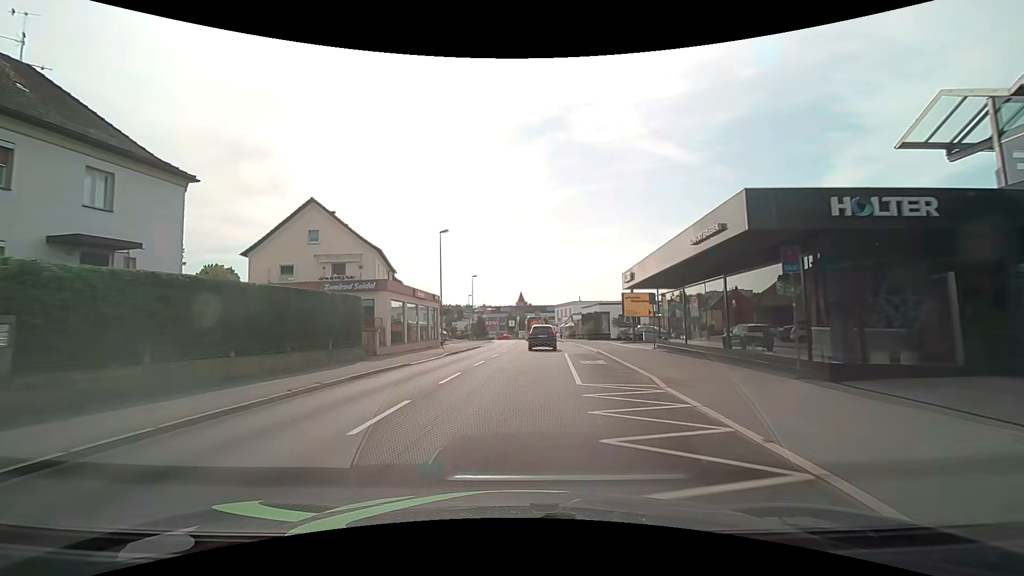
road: tertiary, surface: asphalt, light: Day
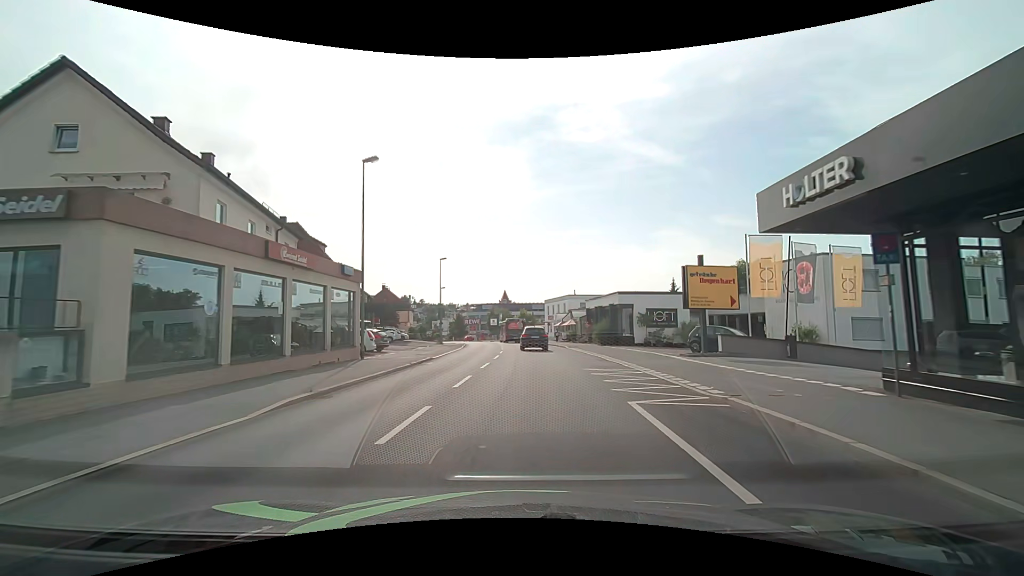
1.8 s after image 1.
(+0.1, +18.5) m; +1°
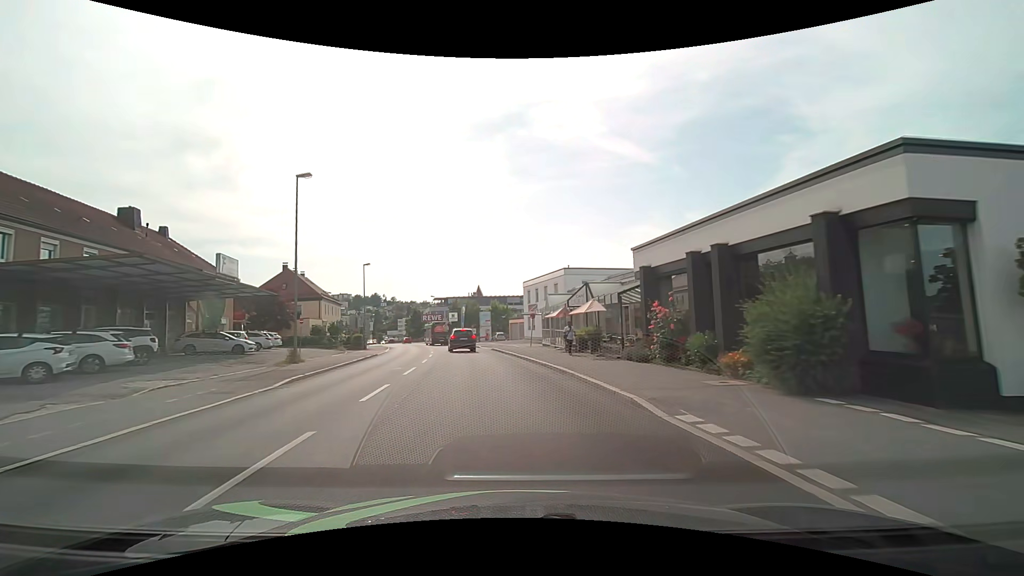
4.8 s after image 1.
(+1.4, +32.0) m; +4°
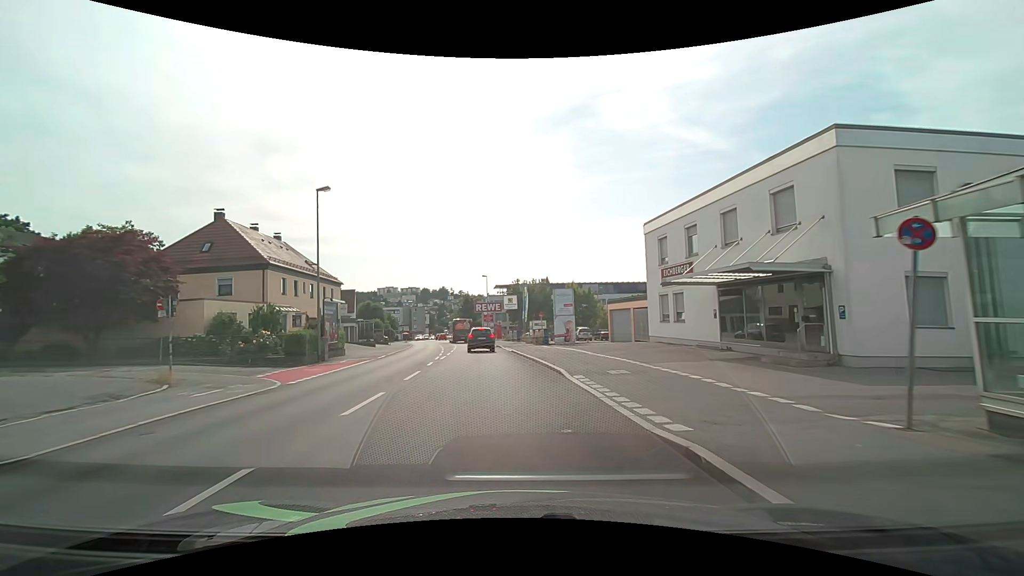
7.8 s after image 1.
(-2.9, +32.1) m; -8°
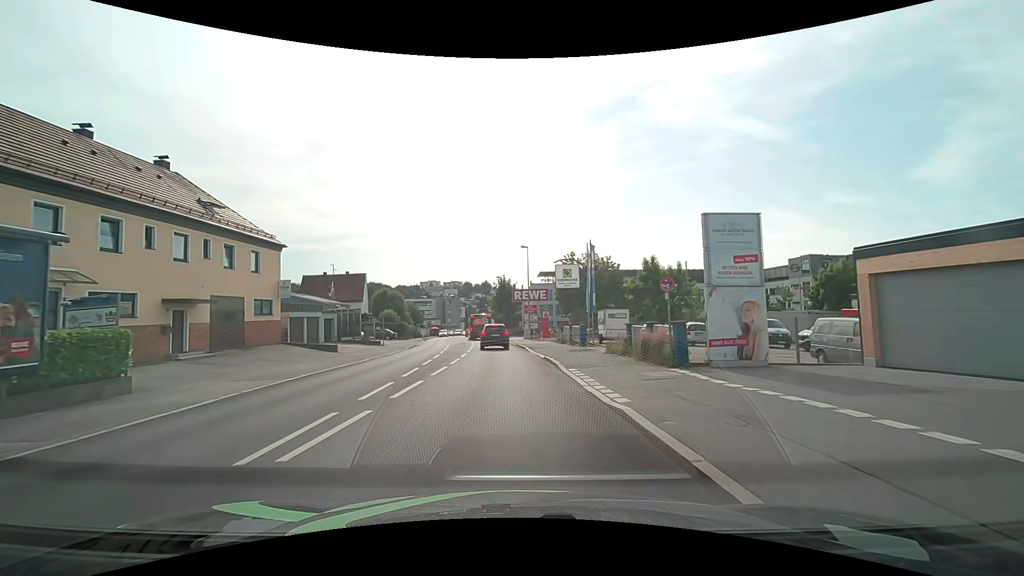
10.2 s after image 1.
(-1.1, +24.2) m; -4°
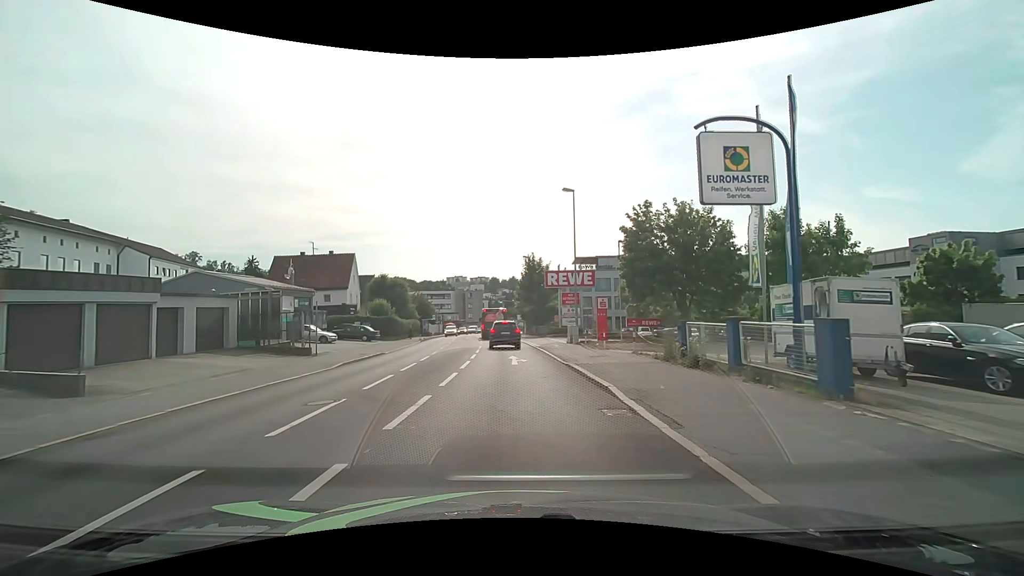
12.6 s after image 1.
(-0.9, +21.4) m; -4°
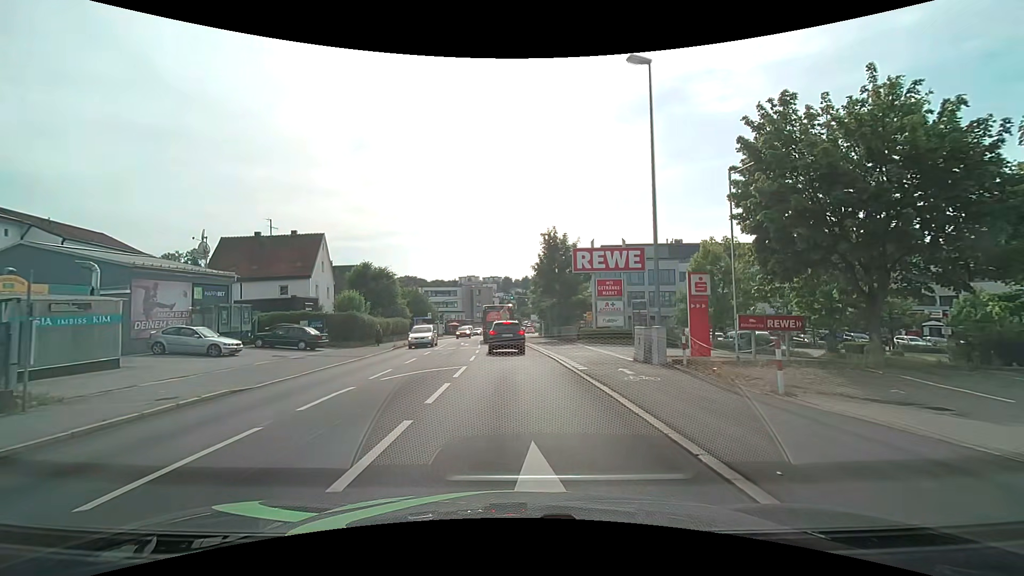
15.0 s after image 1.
(-0.1, +15.9) m; -1°
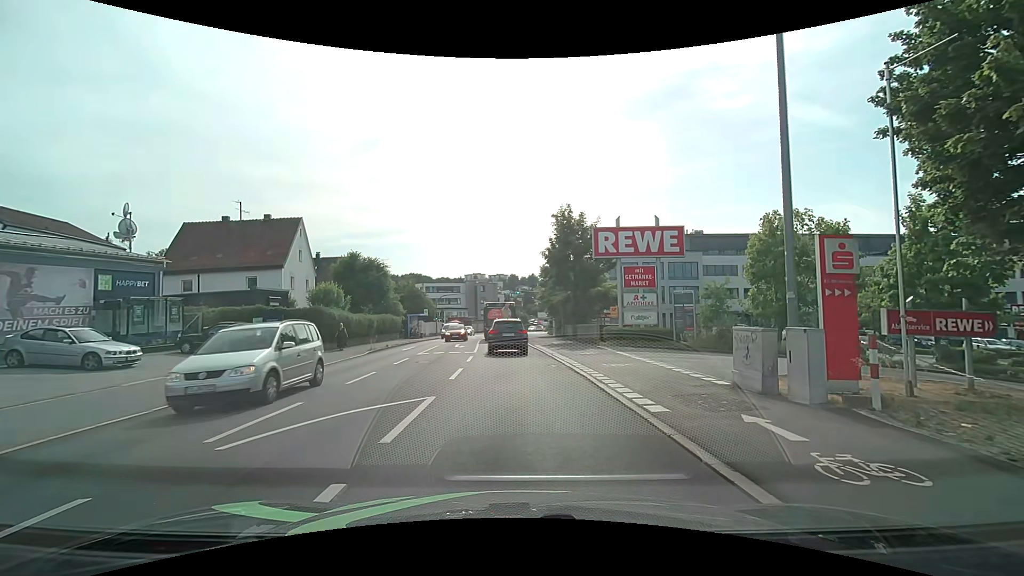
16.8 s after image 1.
(0.0, +6.9) m; -1°
(0, +10) (0, +20) (-1, +30) (-1, +40) (-1, +50) (-1, +60) (-1, +70) (0, +80) (+2, +90) (+3, +100) m
